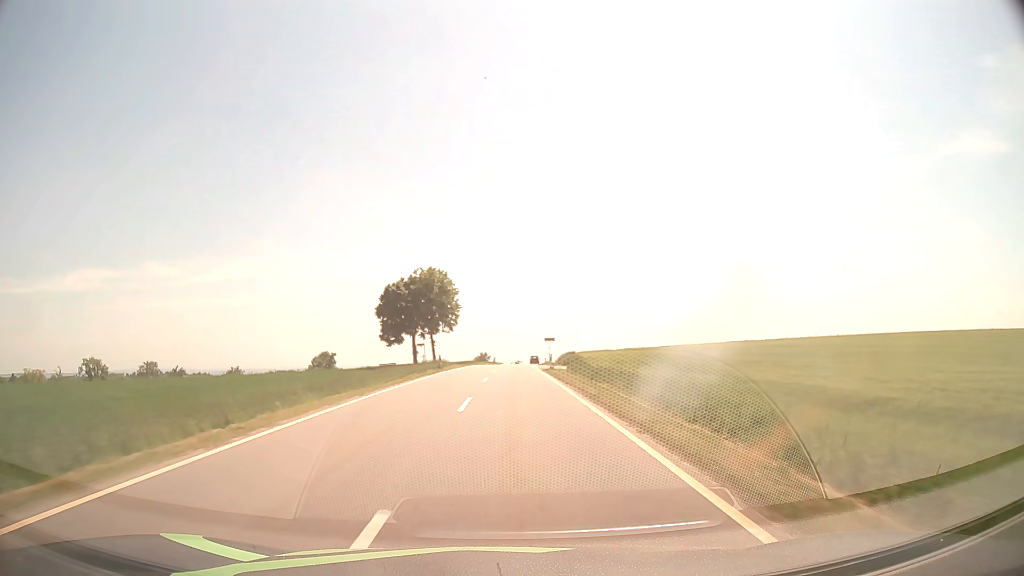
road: tertiary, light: Day
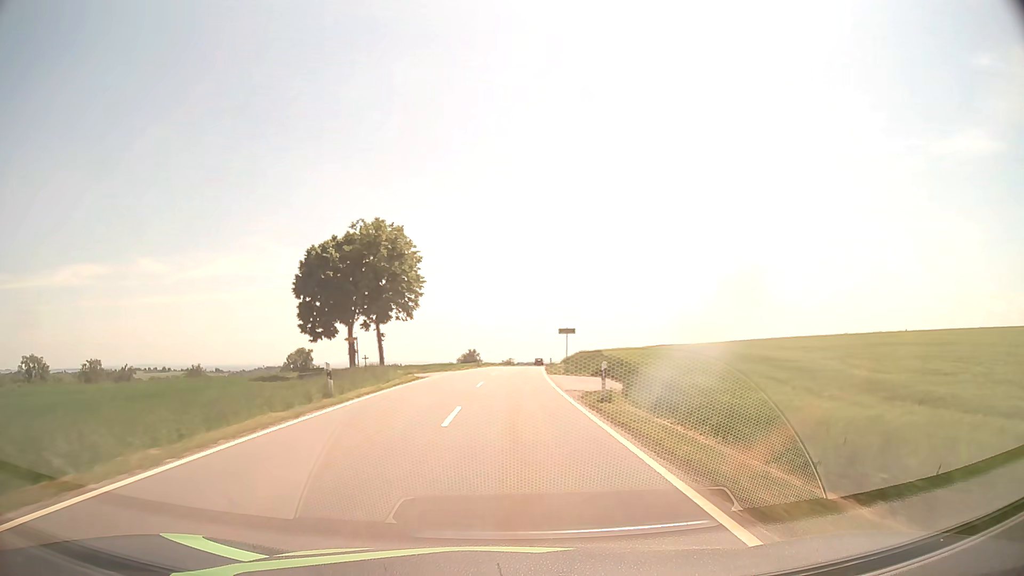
(+0.1, +26.5) m; +1°
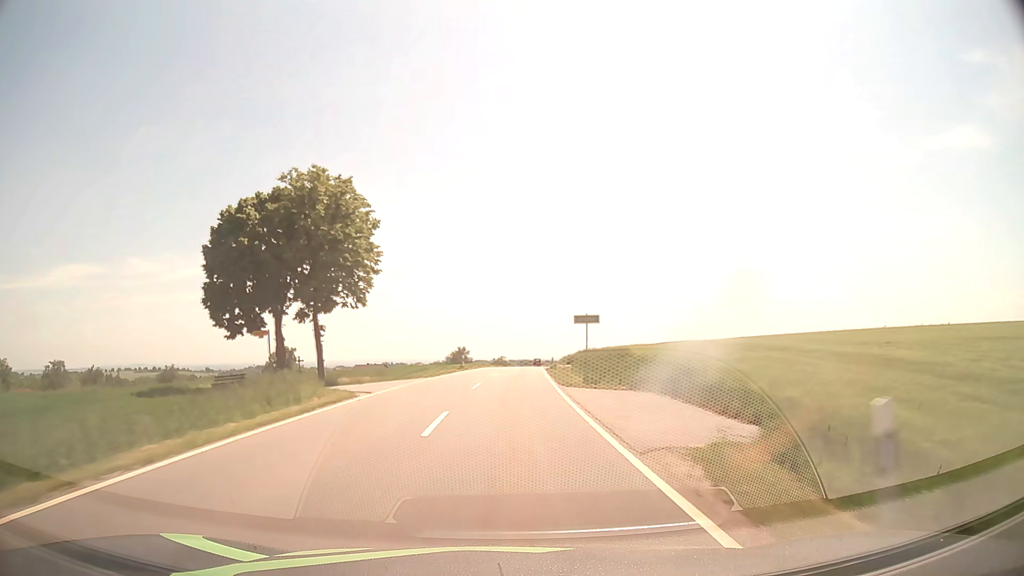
(+0.1, +13.5) m; +1°
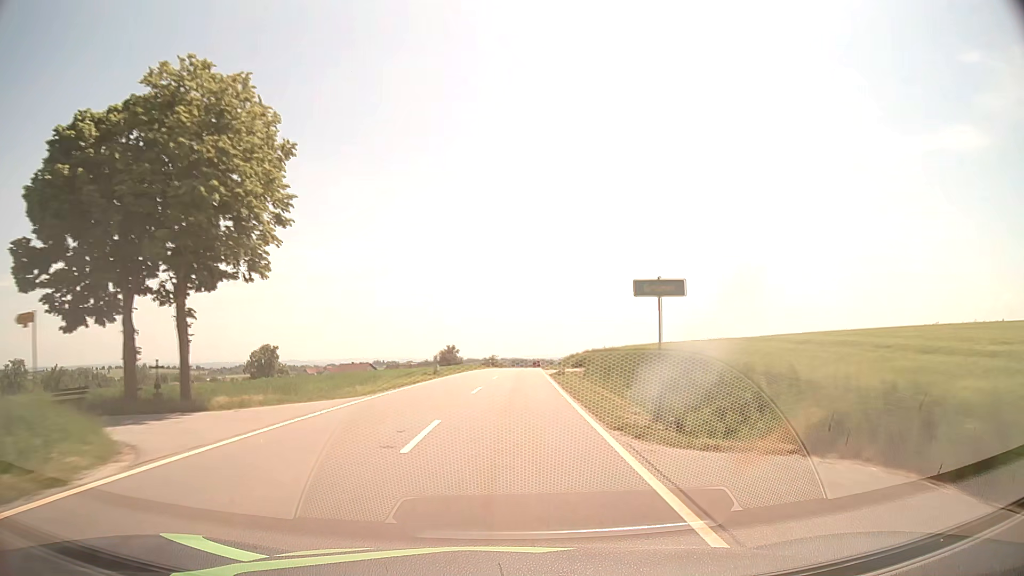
(+0.1, +13.8) m; +1°
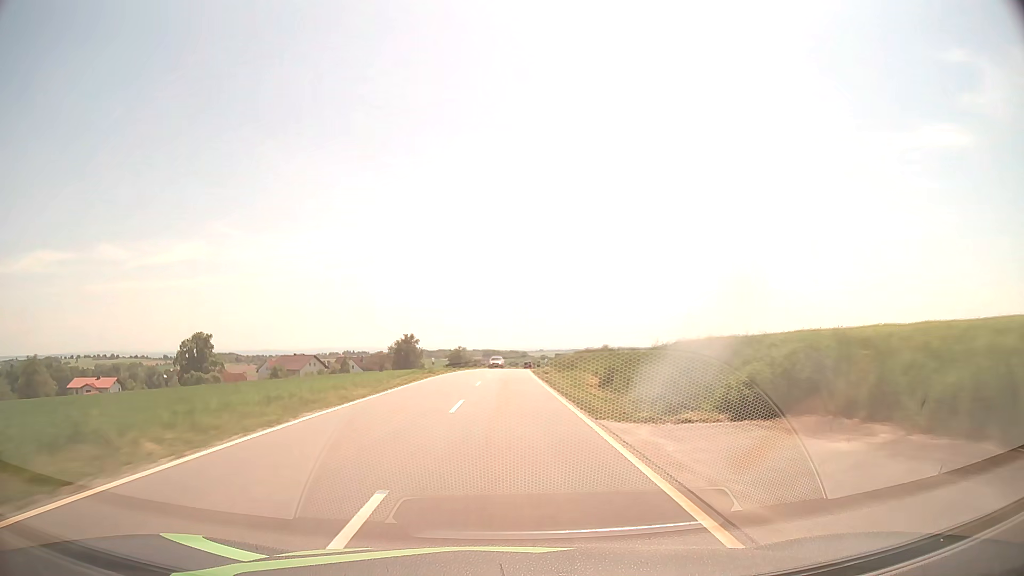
(+0.9, +43.0) m; +2°
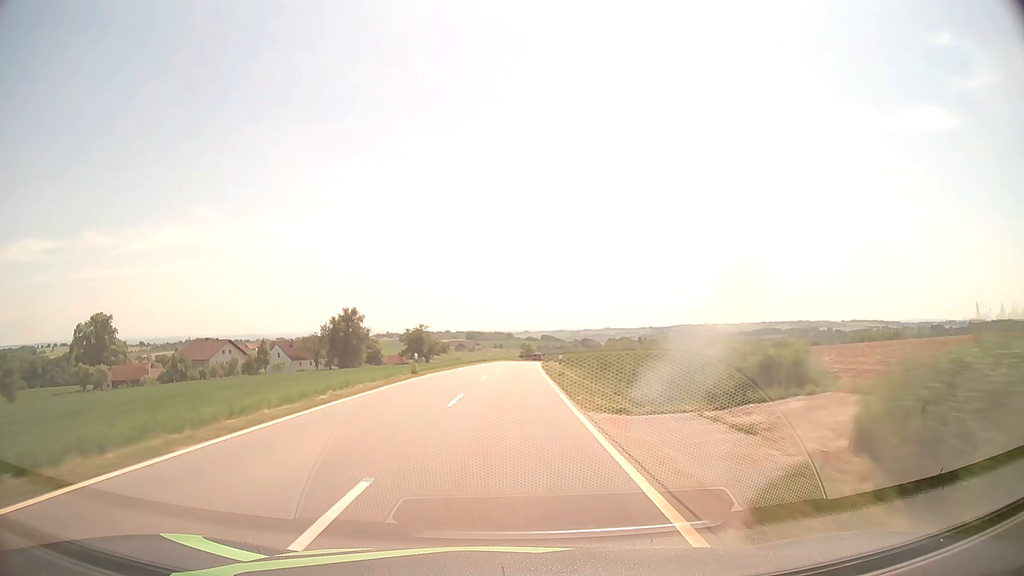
(+0.8, +60.6) m; +1°
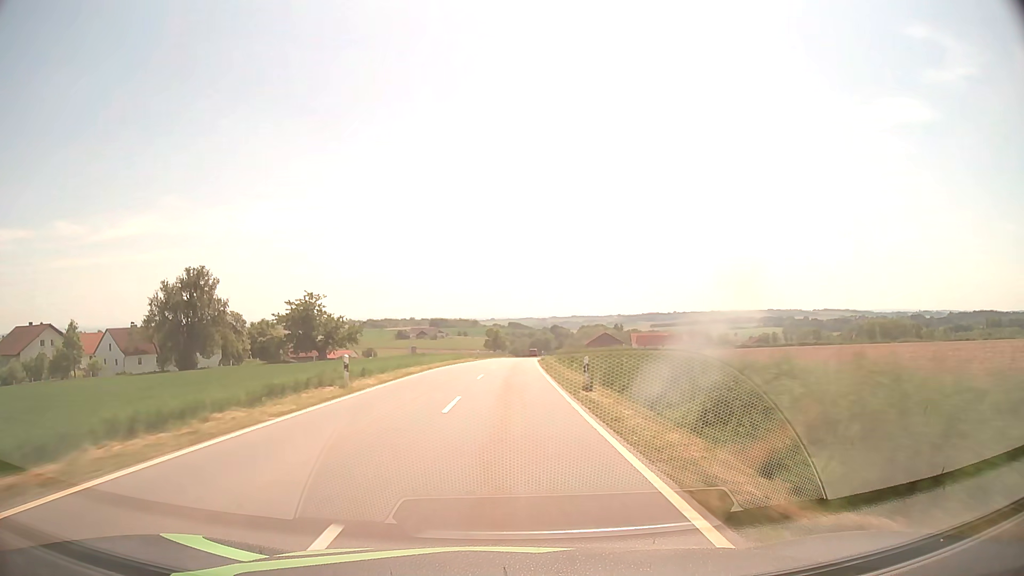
(+1.5, +62.4) m; +3°
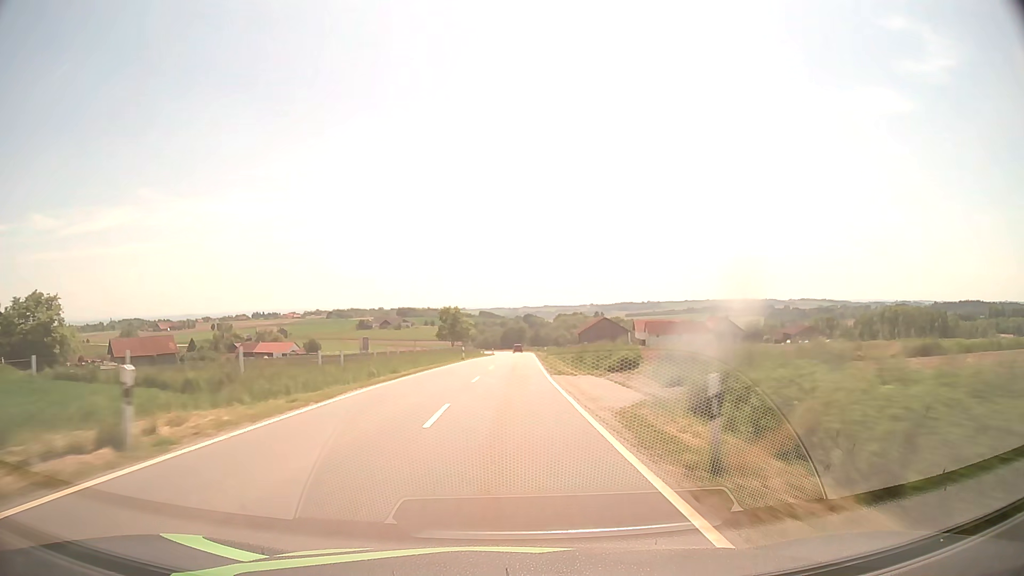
(+1.3, +63.2) m; +2°
(0, +10) (0, +20) (0, +30) (+1, +40) (+1, +50) (+1, +60) (+2, +70) (+2, +80) (+2, +90) (+3, +100) m
